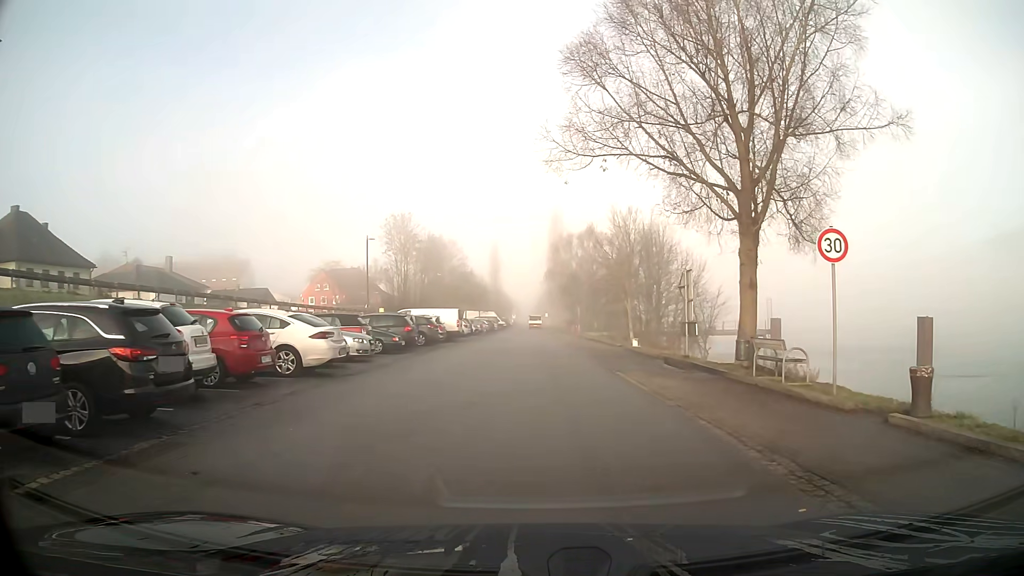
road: residential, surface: asphalt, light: Day
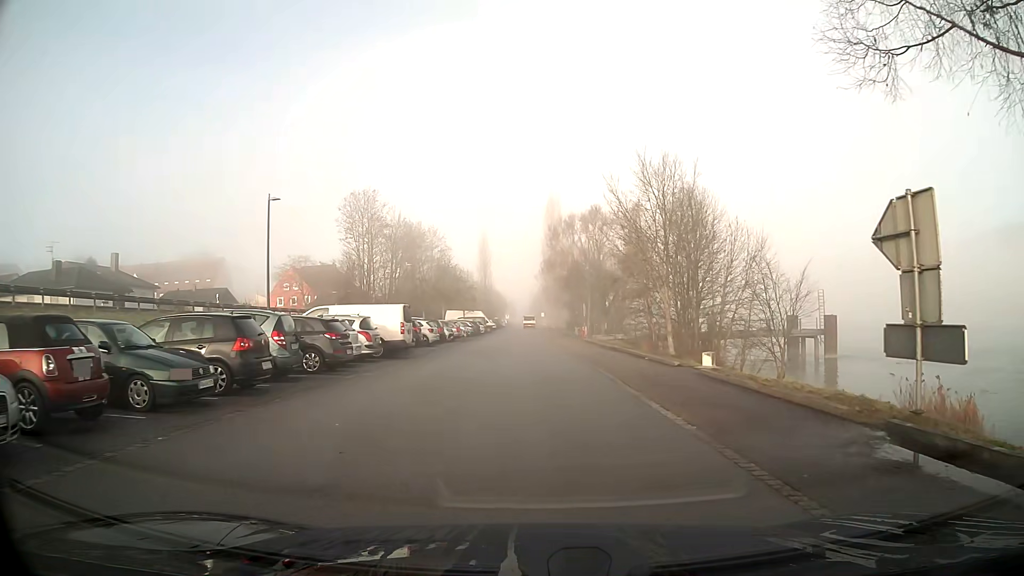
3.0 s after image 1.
(+0.1, +15.6) m; 0°
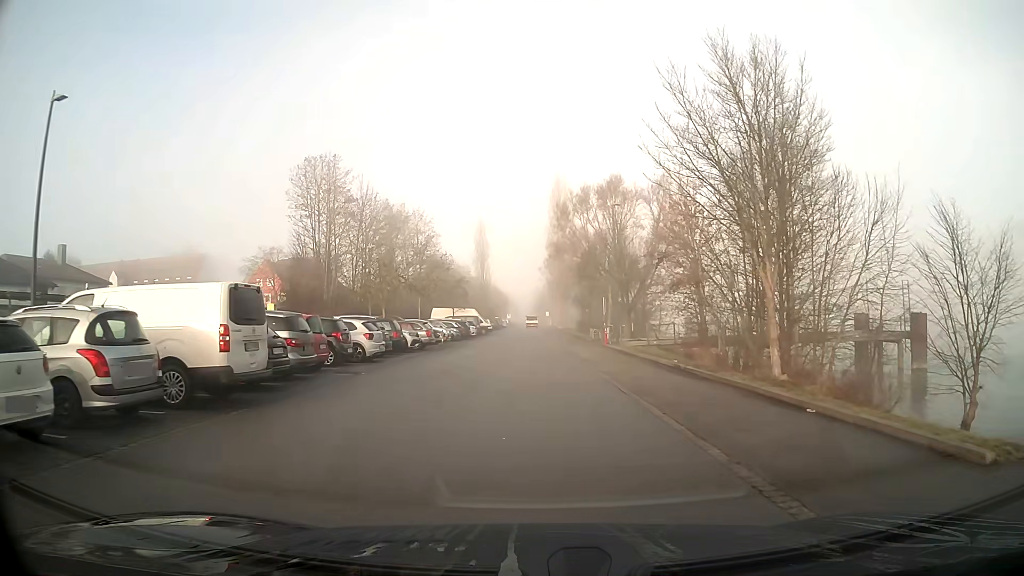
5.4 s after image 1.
(0.0, +14.5) m; 0°
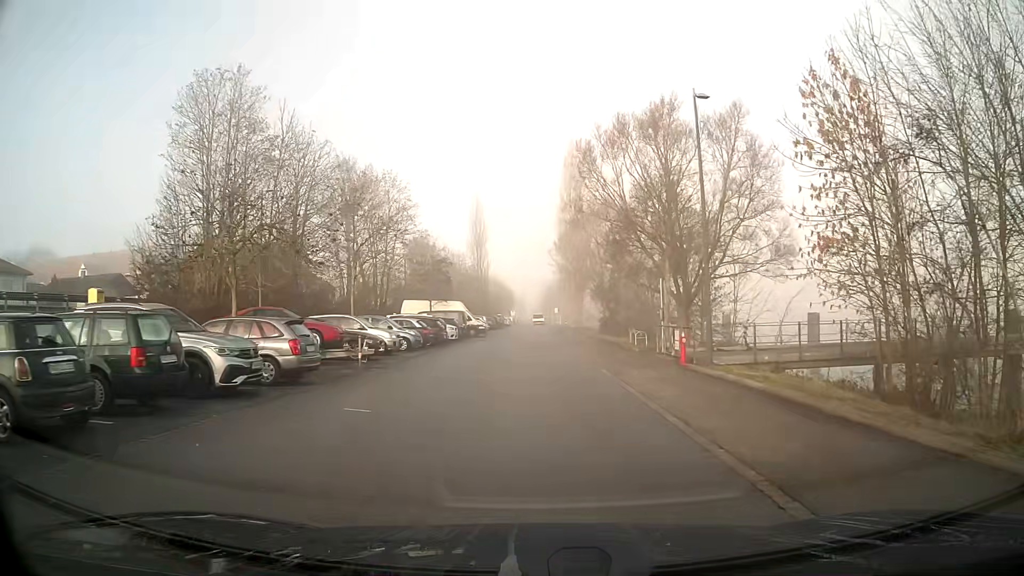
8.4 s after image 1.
(-0.1, +19.1) m; 0°
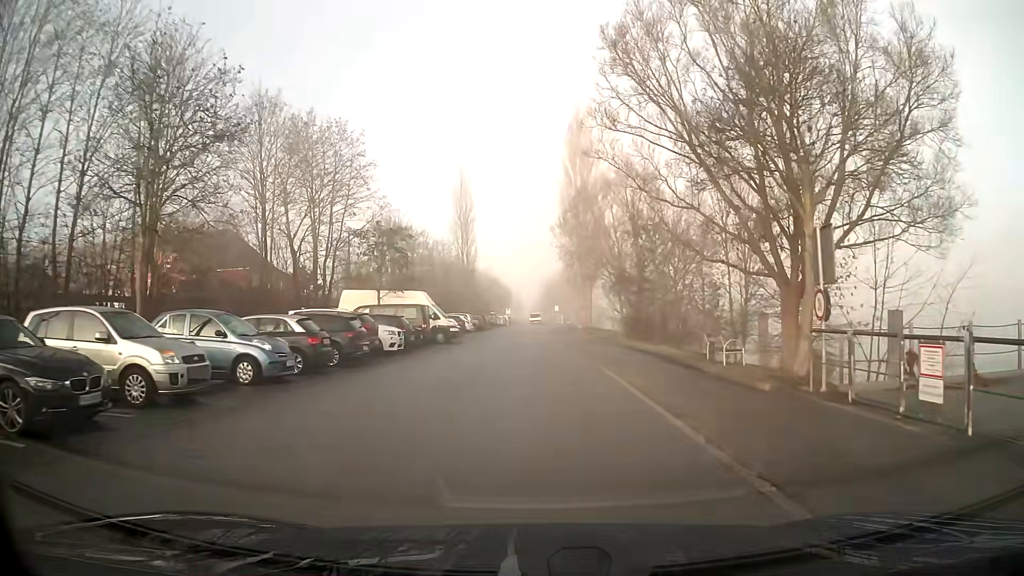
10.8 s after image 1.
(0.0, +16.1) m; 0°
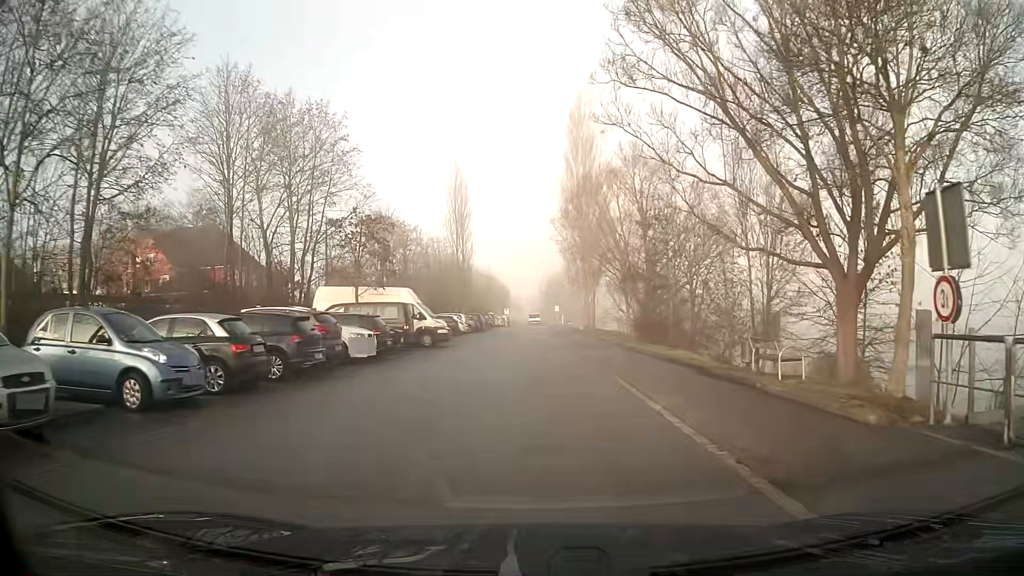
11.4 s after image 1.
(0.0, +4.2) m; 0°
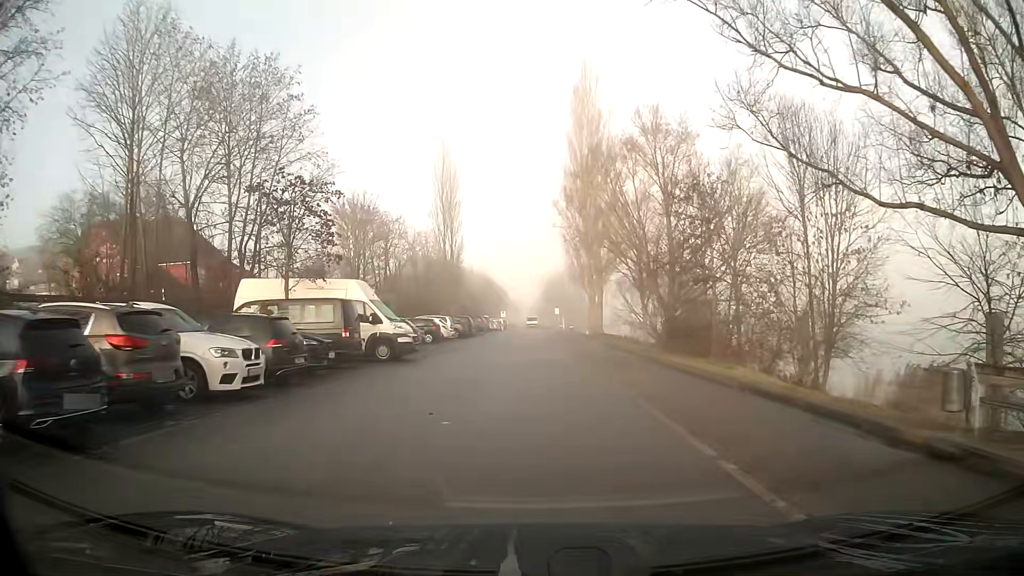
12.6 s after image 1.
(0.0, +8.5) m; 0°
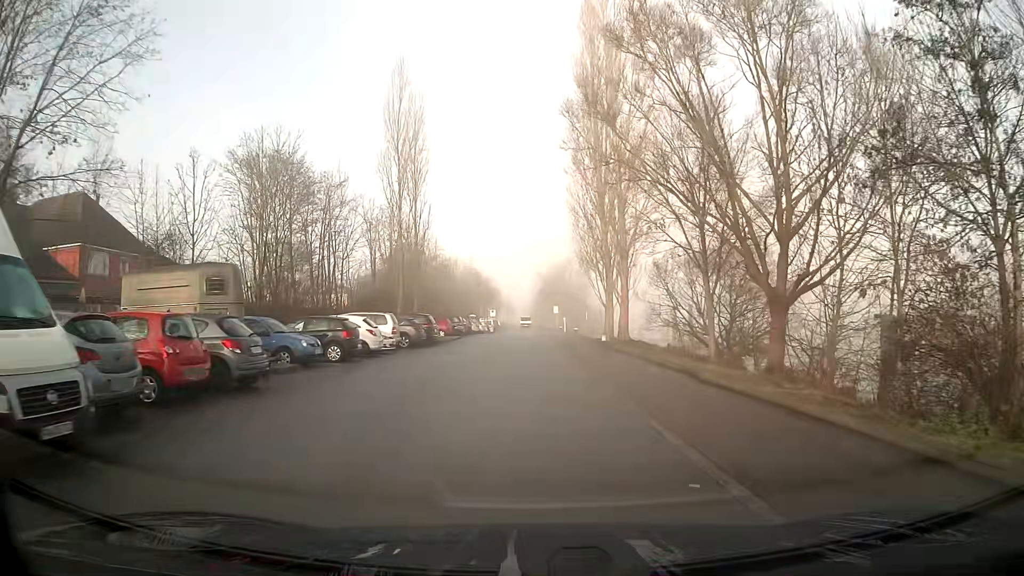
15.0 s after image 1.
(+0.1, +17.7) m; 0°
